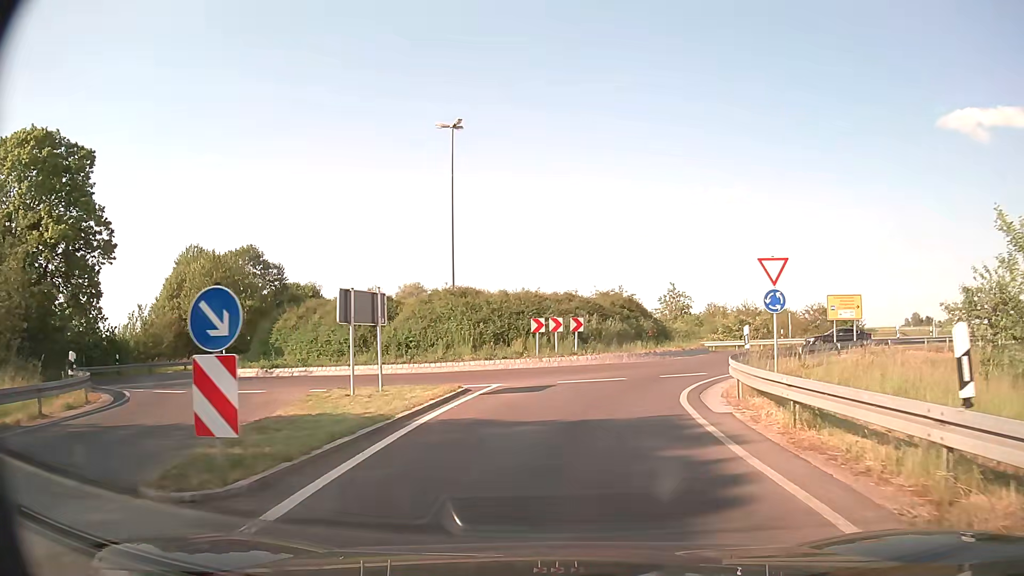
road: tertiary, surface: asphalt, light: Day
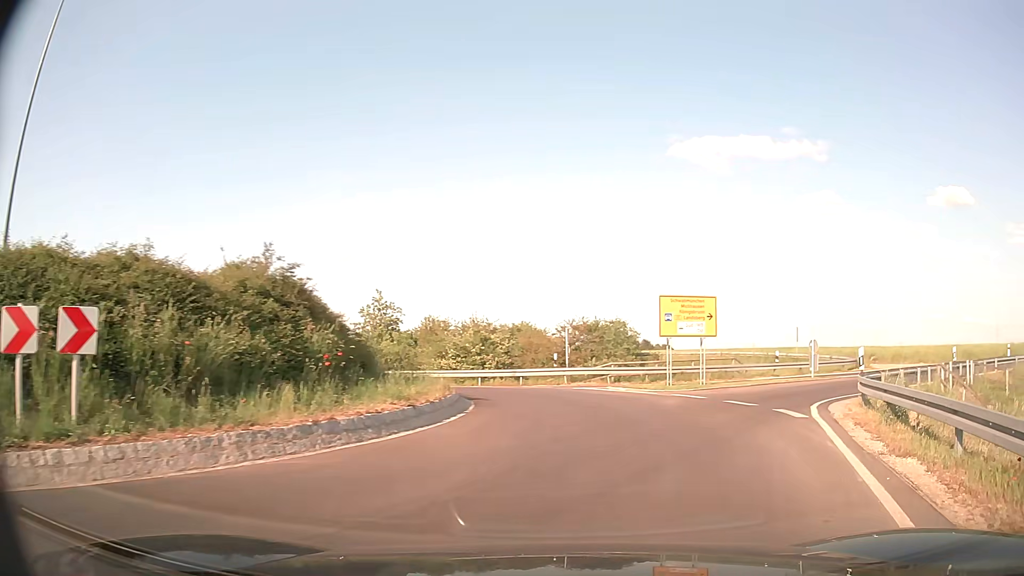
(+2.4, +18.4) m; +25°
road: secondary
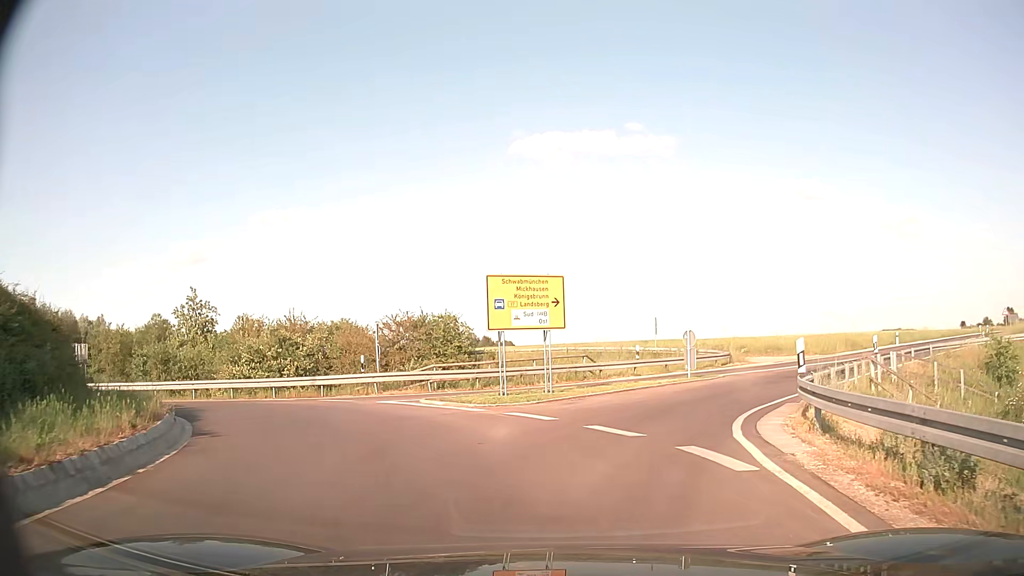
(+1.0, +6.2) m; +14°
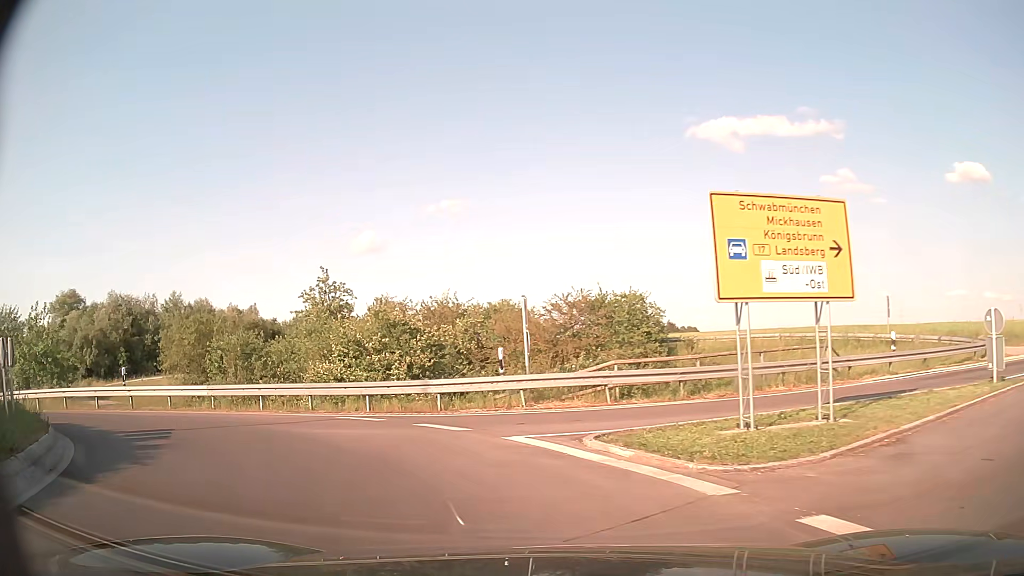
(-0.9, +8.9) m; -15°
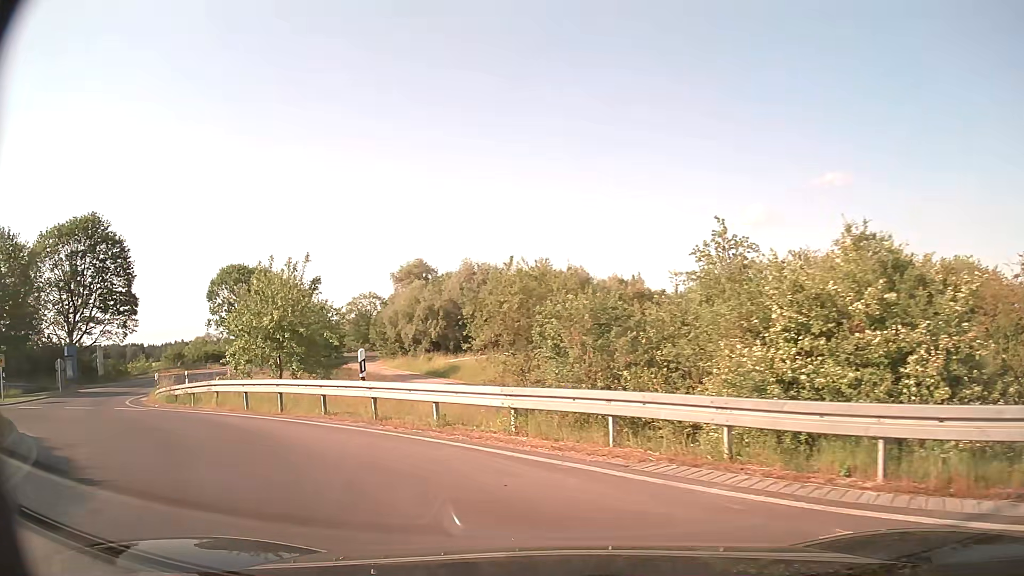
(-3.1, +10.4) m; -33°
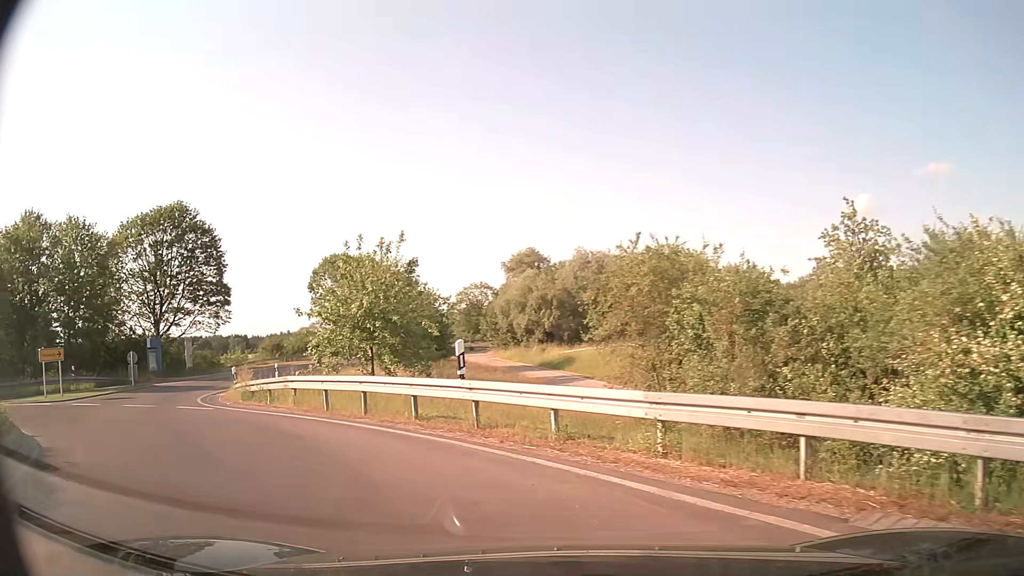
(-0.2, +2.8) m; -10°
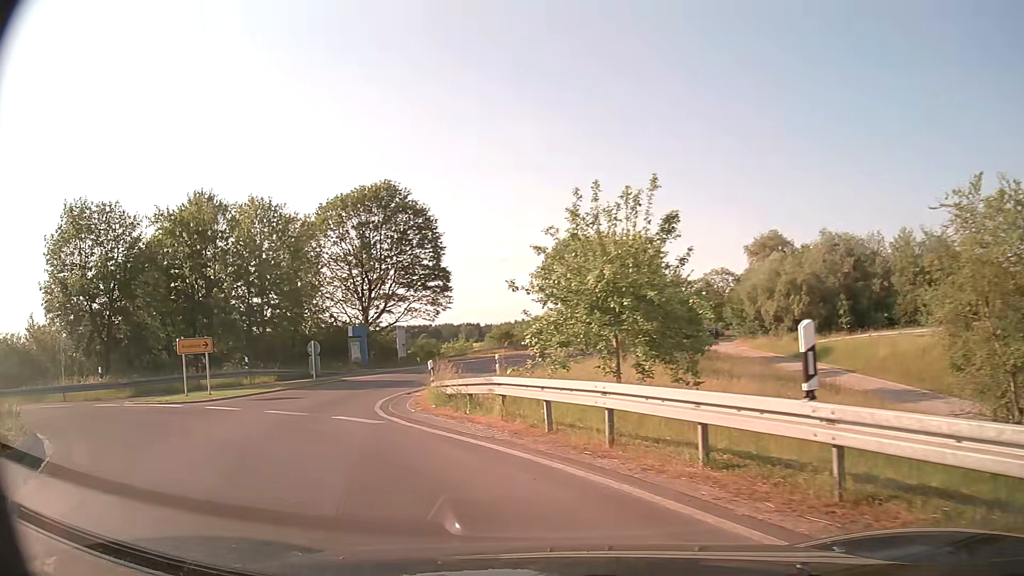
(-0.9, +5.6) m; -20°
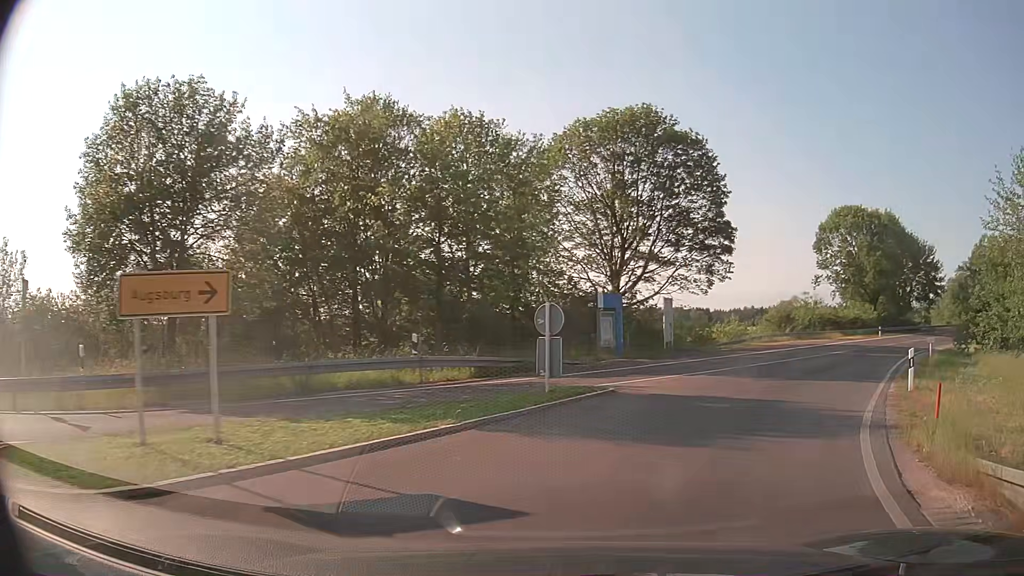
(-5.2, +15.8) m; -20°
(+2, +10) (+7, +18) (+13, +26) (+19, +34) (+25, +42) (+32, +49) (+39, +57) (+46, +64) (+54, +70) (+61, +77) m
